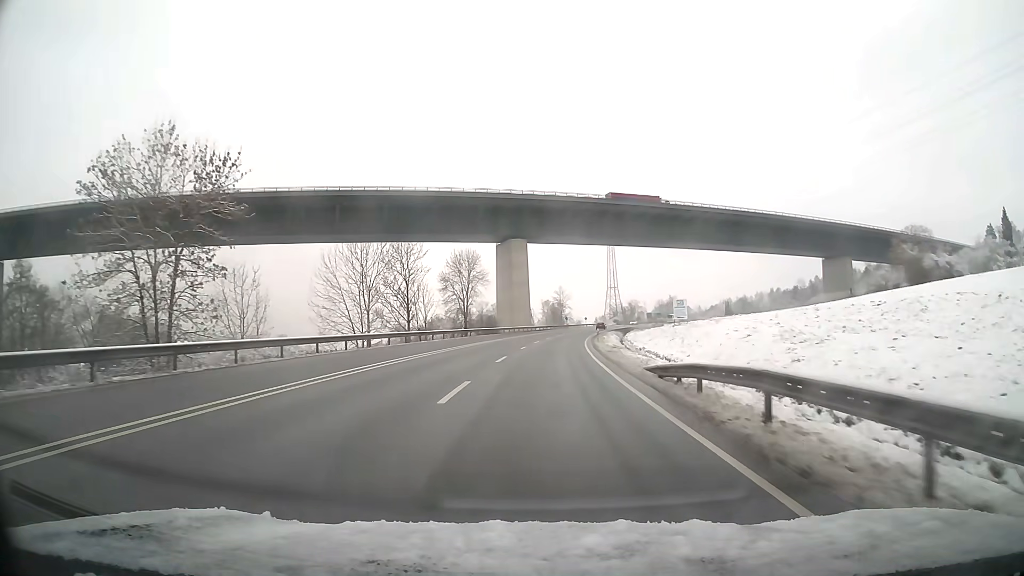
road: primary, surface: asphalt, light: Day
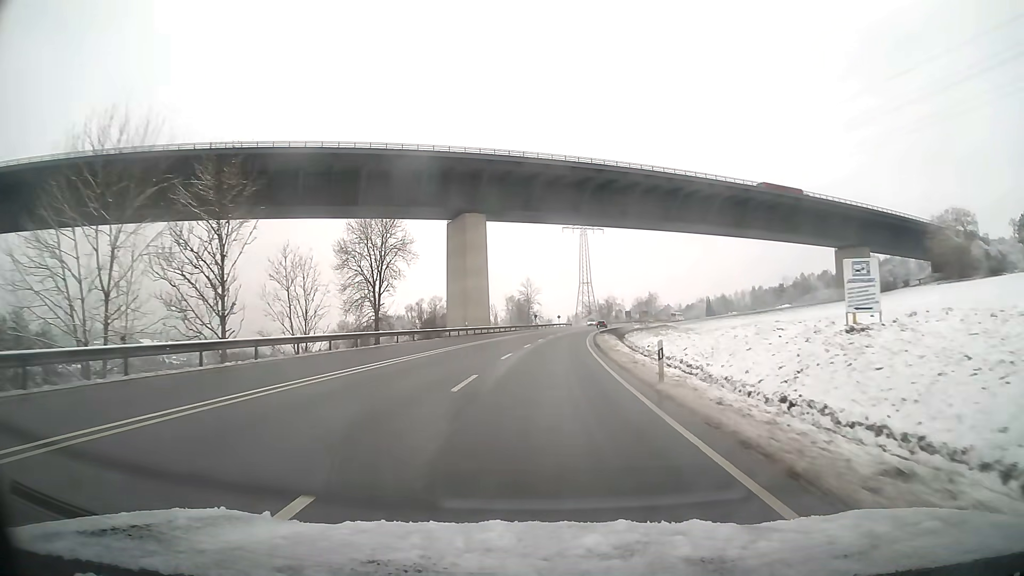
(+0.9, +34.2) m; +3°
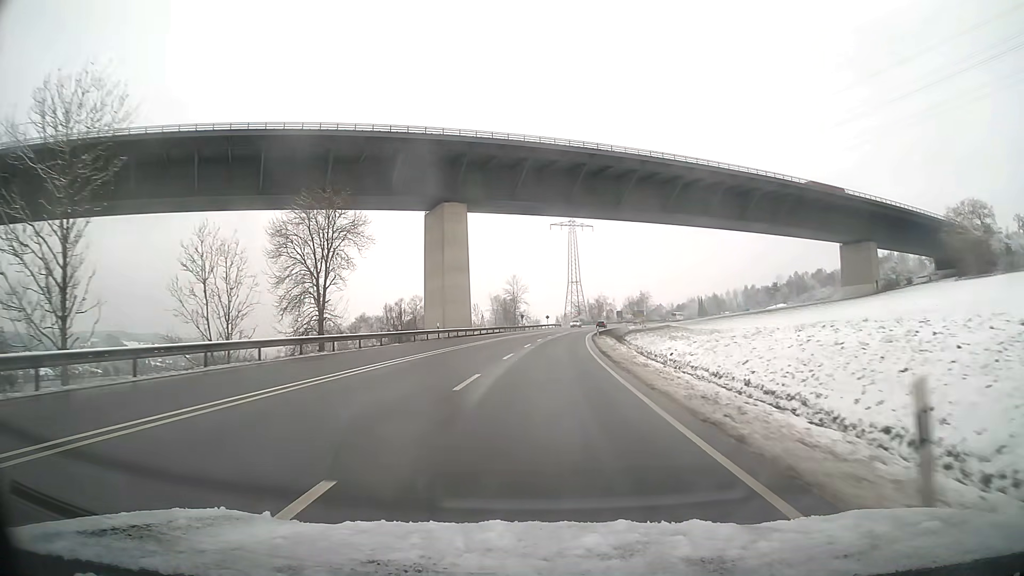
(+0.1, +11.5) m; +1°
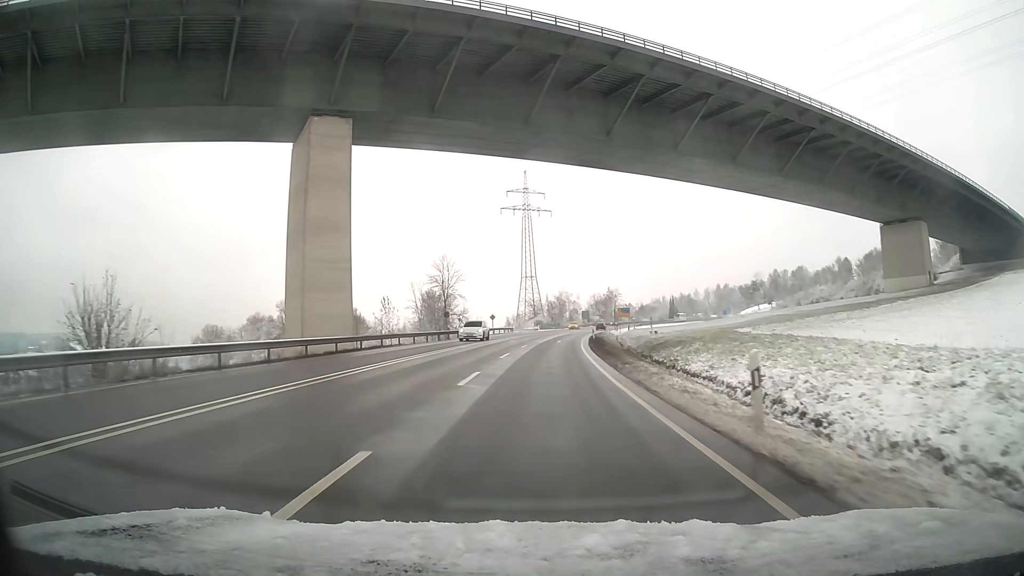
(+1.7, +46.5) m; +4°
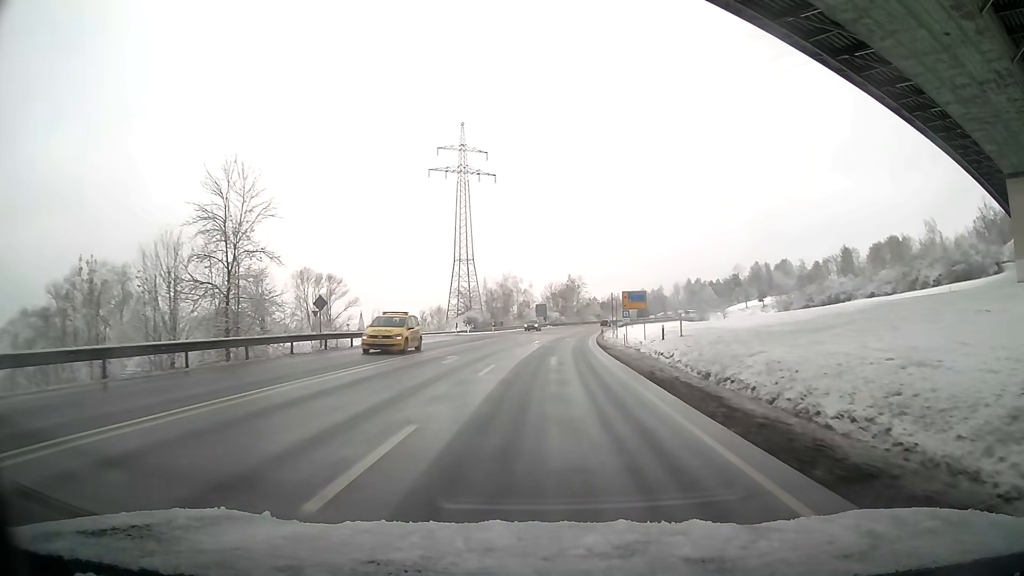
(+2.3, +58.3) m; +5°
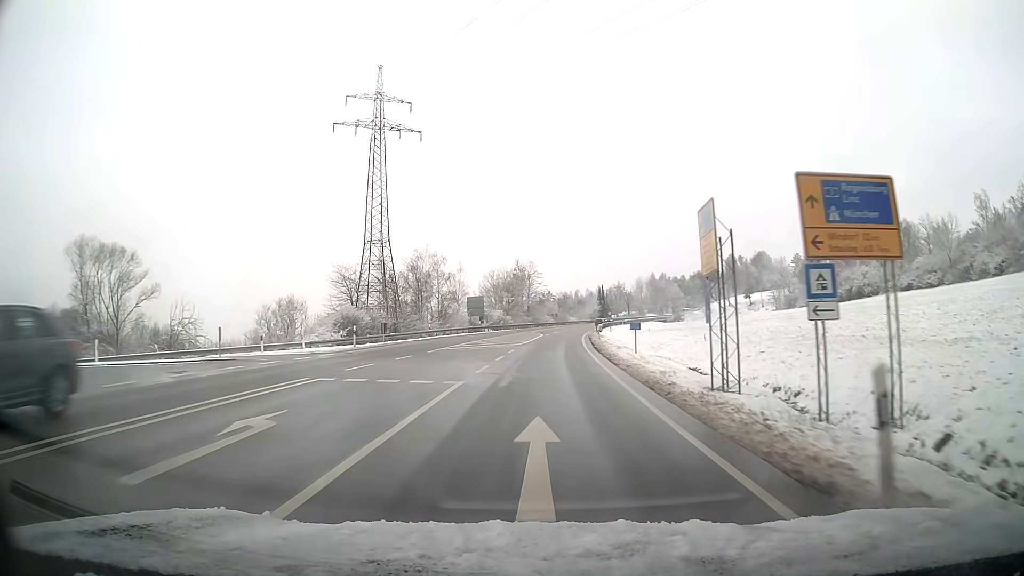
(+1.9, +45.2) m; +5°
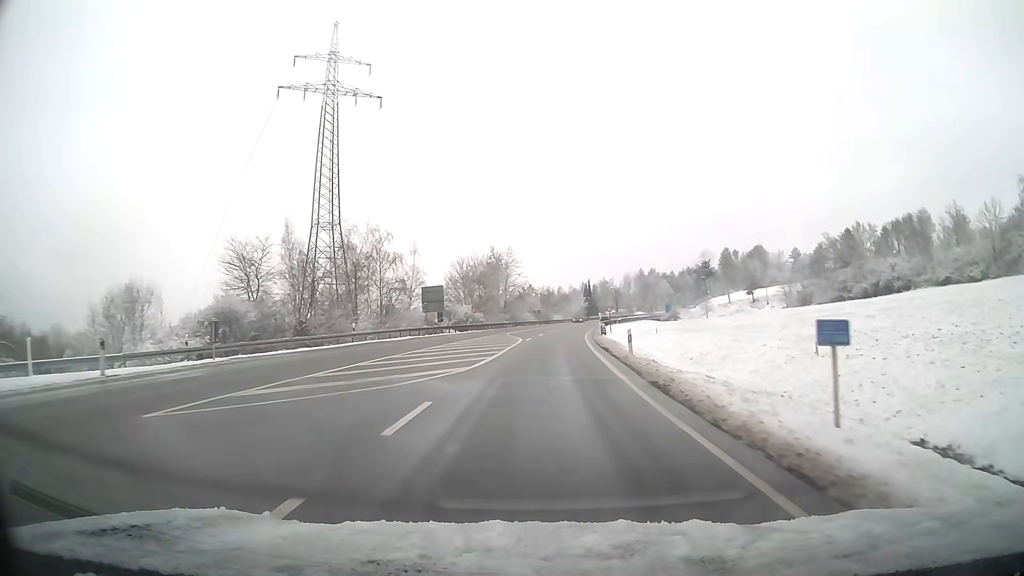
(+0.3, +22.2) m; +2°
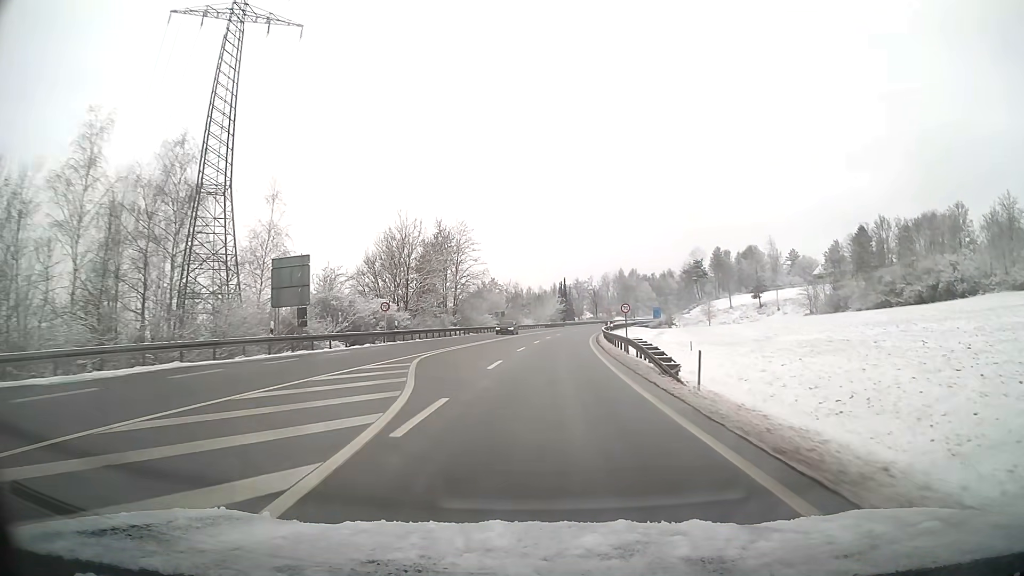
(+0.7, +32.9) m; +3°
